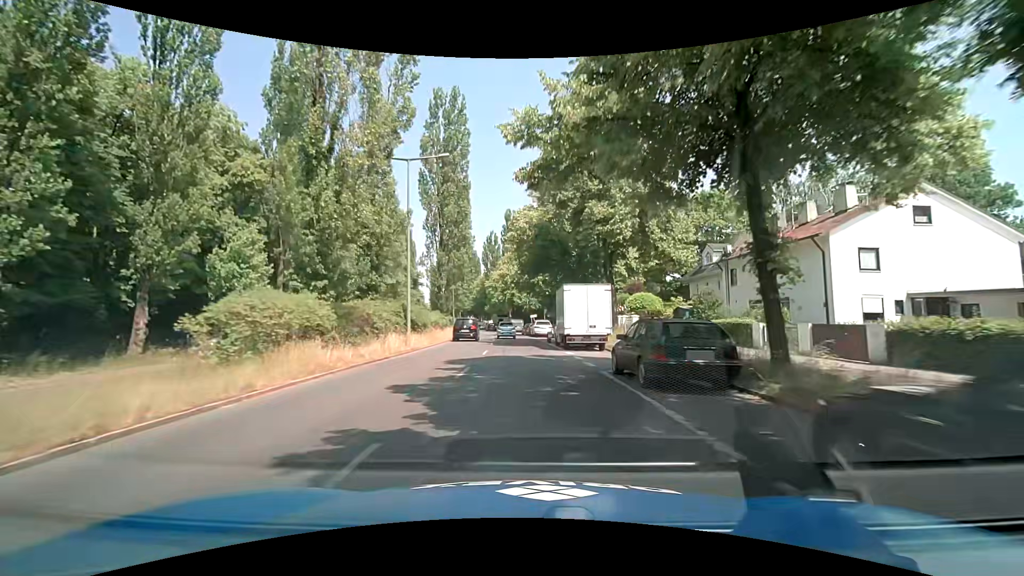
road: secondary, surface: asphalt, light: Day
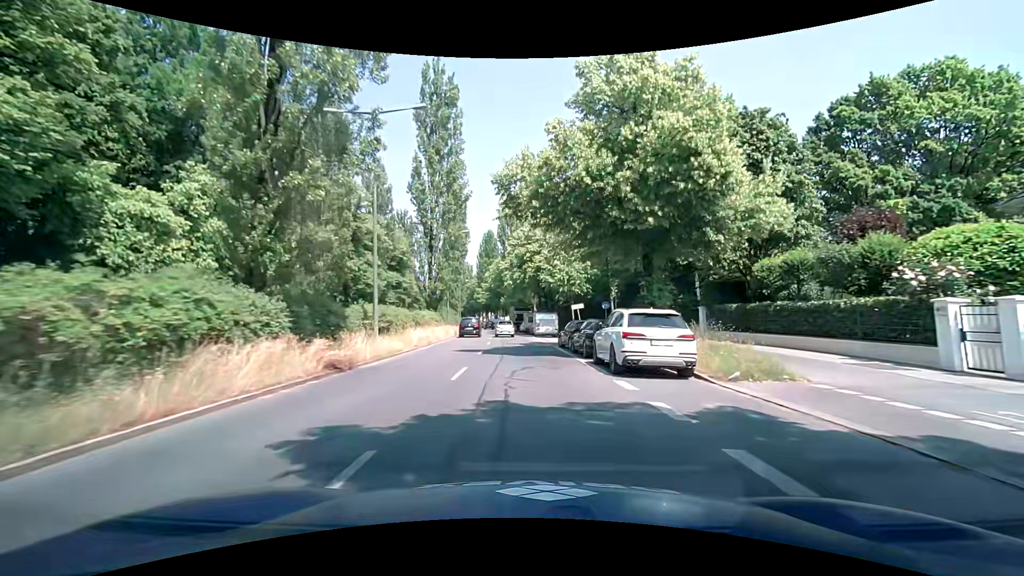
(-1.4, +36.3) m; -5°
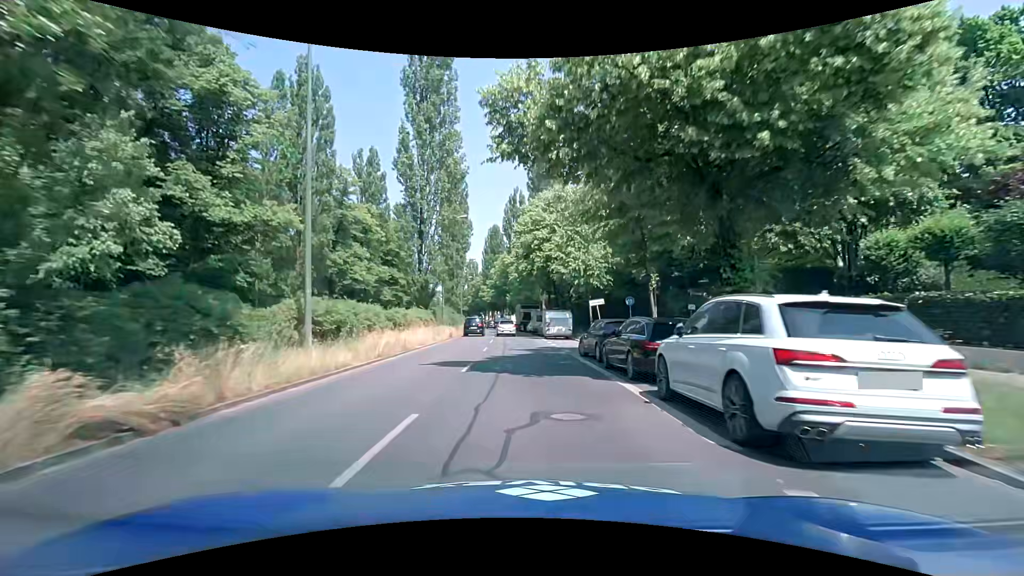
(+0.1, +7.1) m; 0°
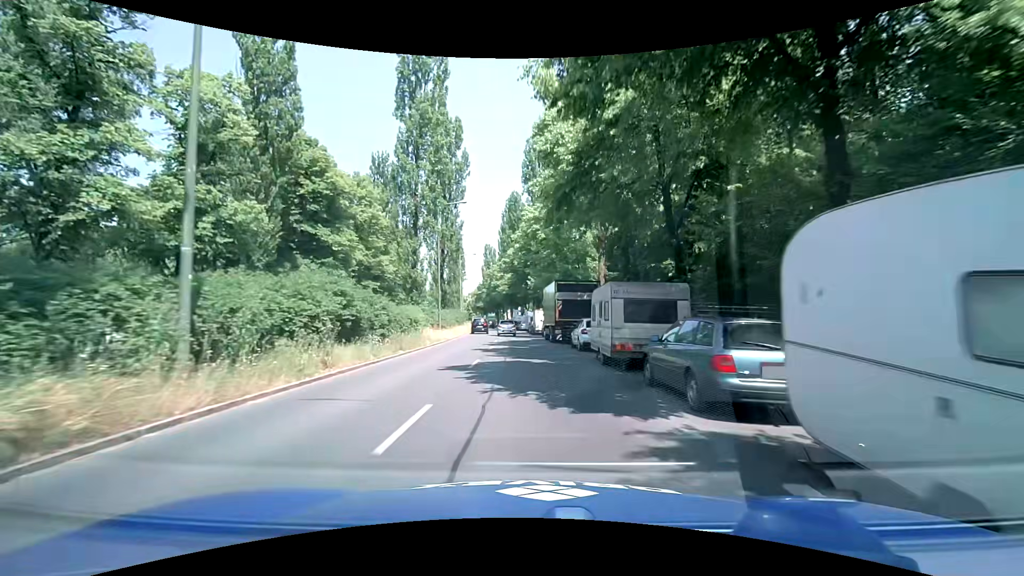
(-0.9, +35.4) m; -3°
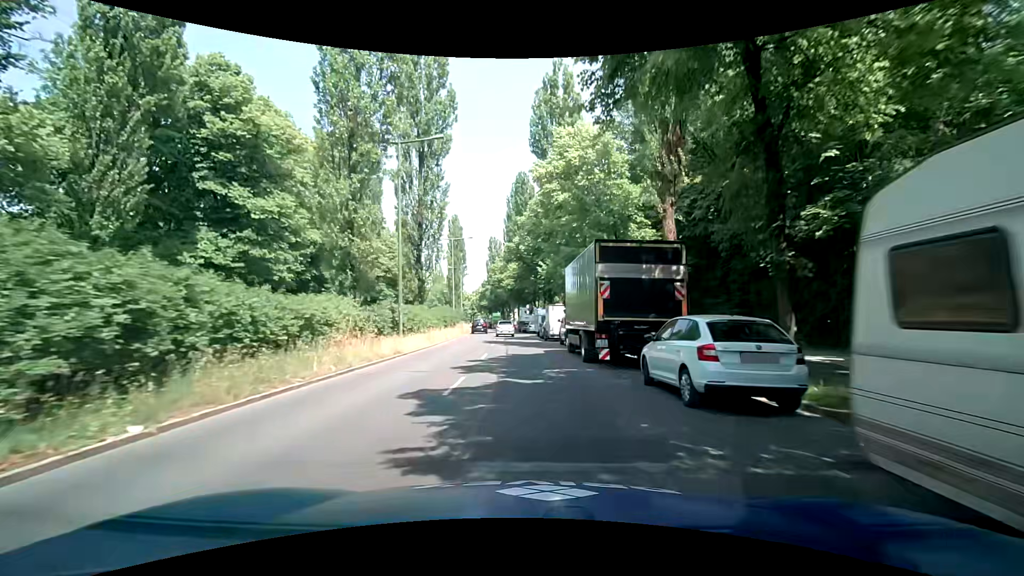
(-0.1, +14.0) m; -2°
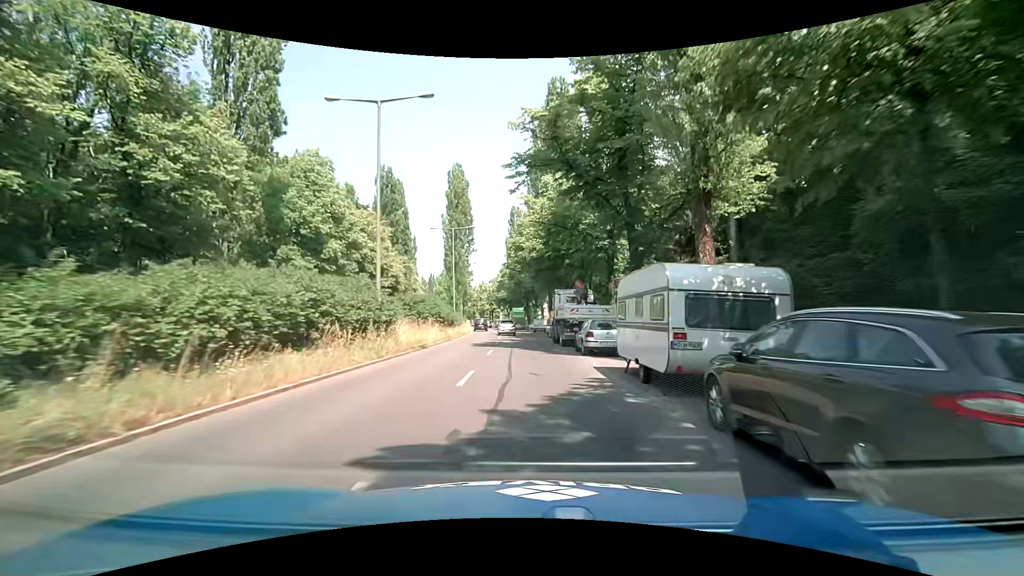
(-0.6, +34.8) m; -4°
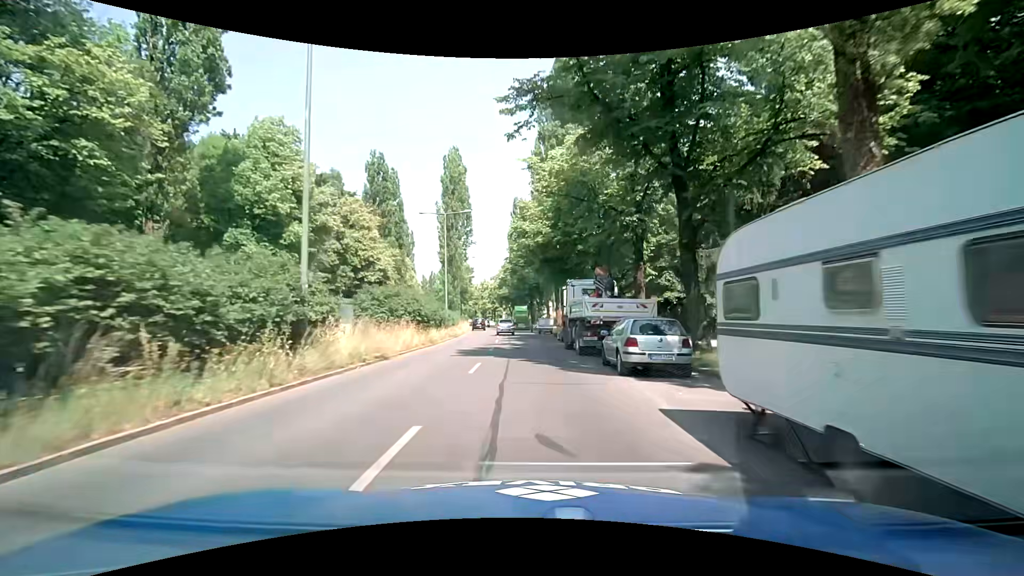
(0.0, +6.9) m; 0°
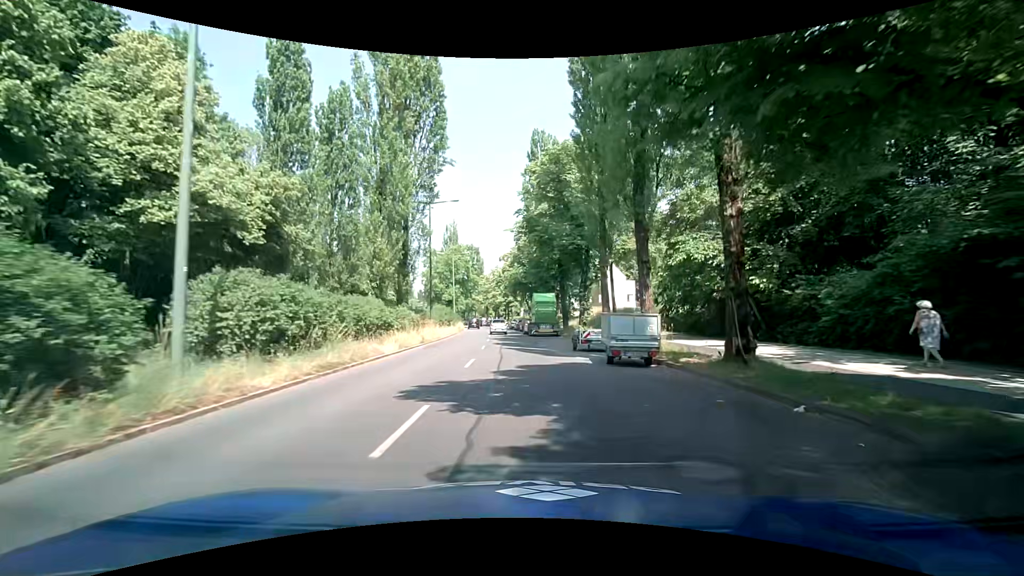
(-0.2, +34.6) m; -2°
(0, +10) (0, +20) (-1, +30) (-2, +40) (-2, +50) (-3, +60) (-4, +70) (-5, +80) (-7, +90) (-8, +100) m
